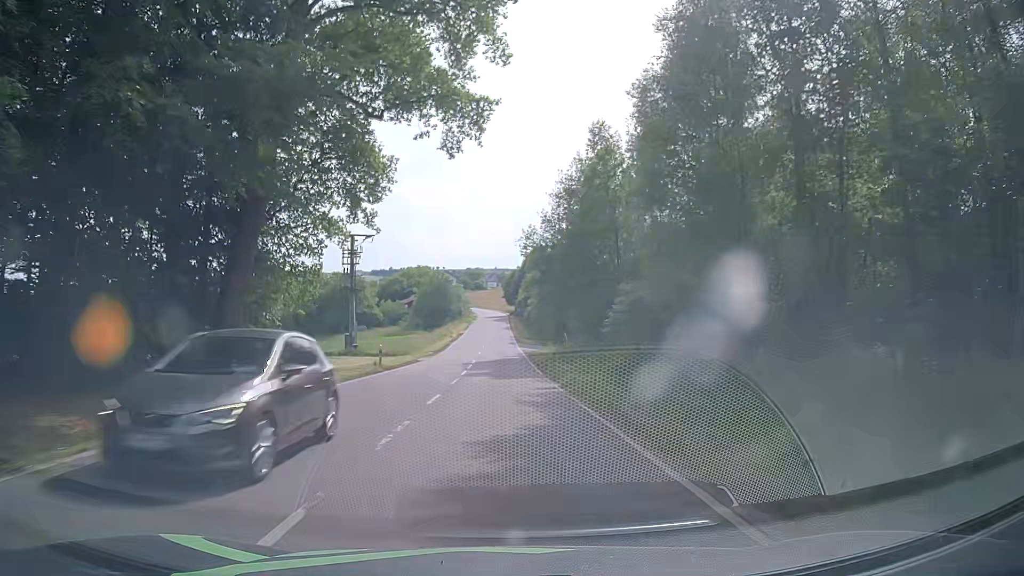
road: tertiary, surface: asphalt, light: Day
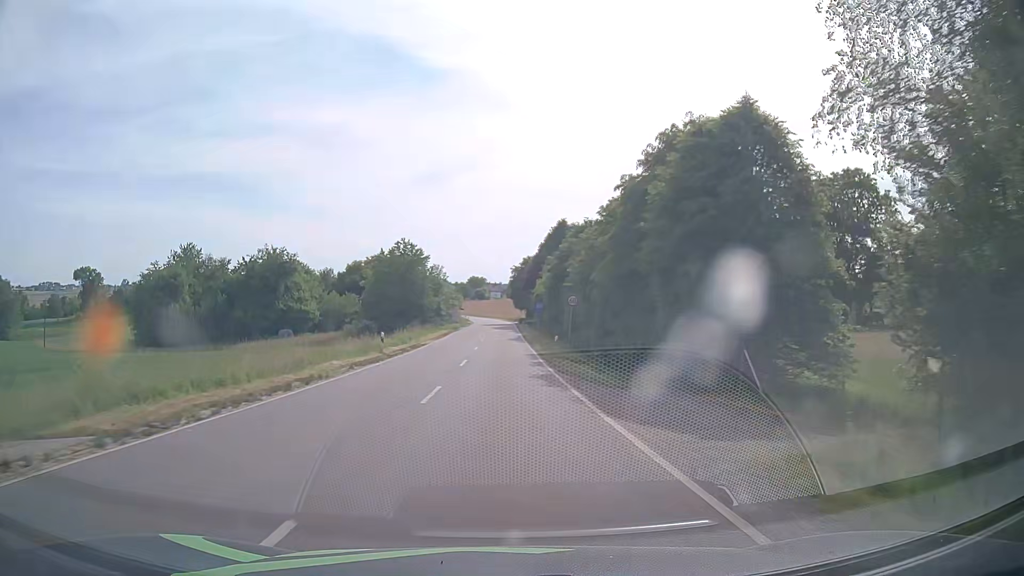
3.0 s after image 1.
(-0.3, +49.3) m; 0°
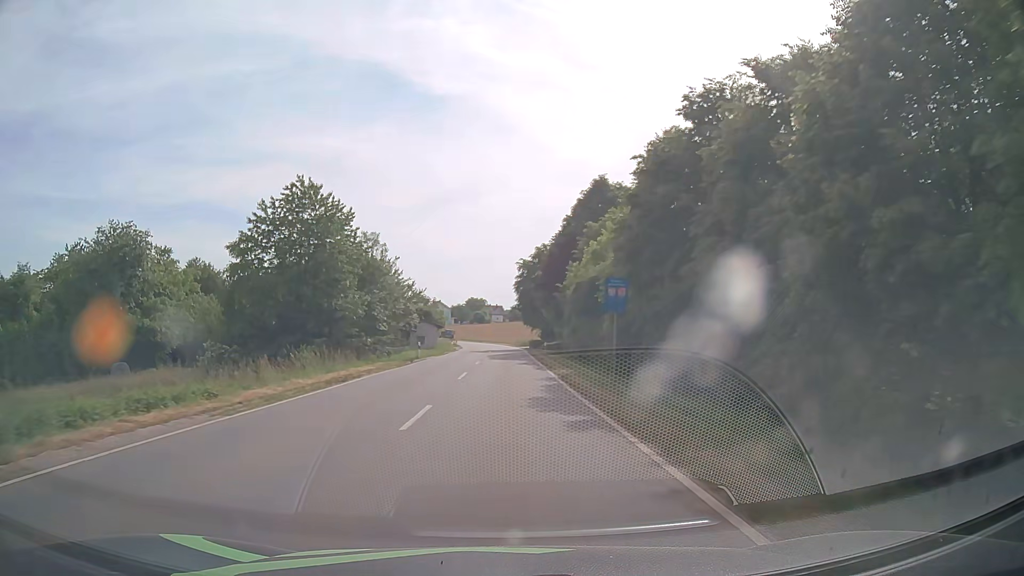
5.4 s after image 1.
(-0.3, +39.0) m; -1°
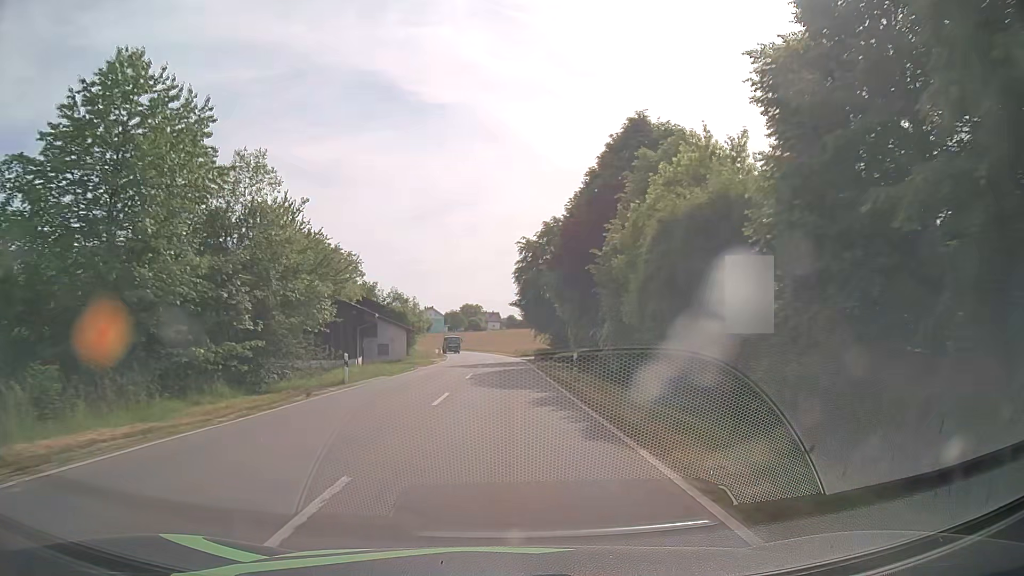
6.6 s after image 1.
(+0.1, +19.2) m; 0°
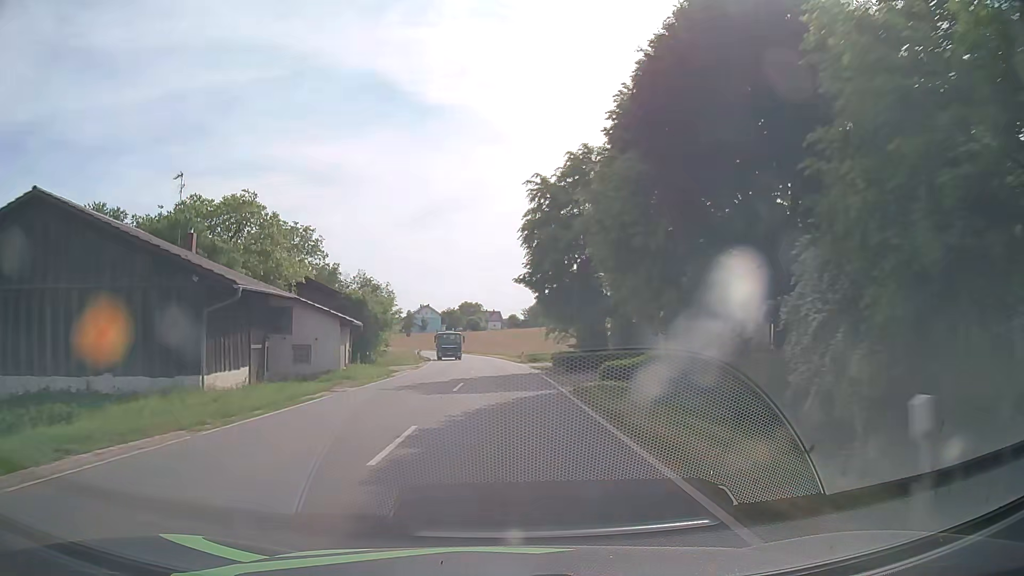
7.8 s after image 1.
(-0.1, +19.4) m; 0°
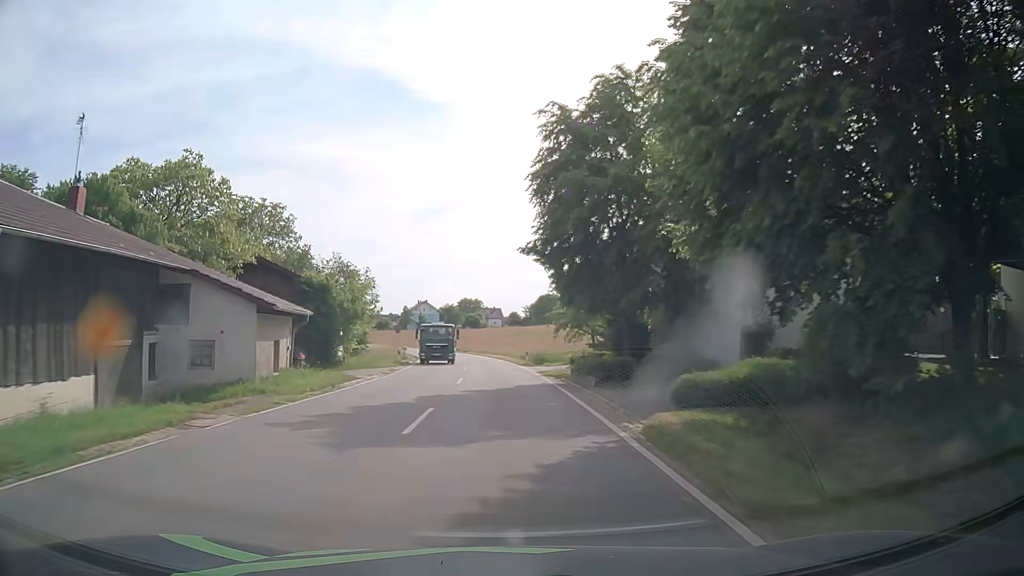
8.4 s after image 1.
(0.0, +9.8) m; 0°
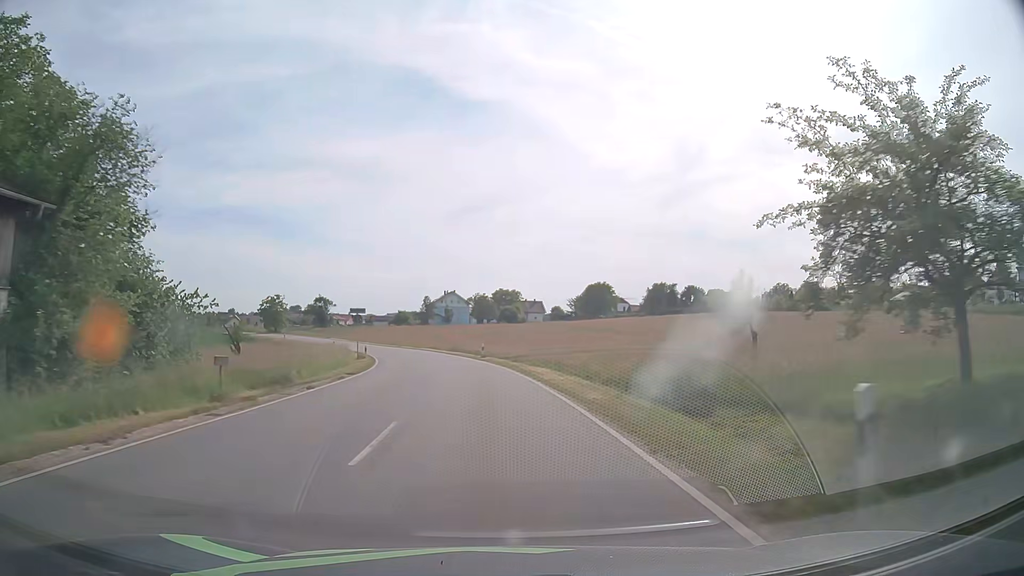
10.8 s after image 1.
(-0.6, +38.6) m; -3°
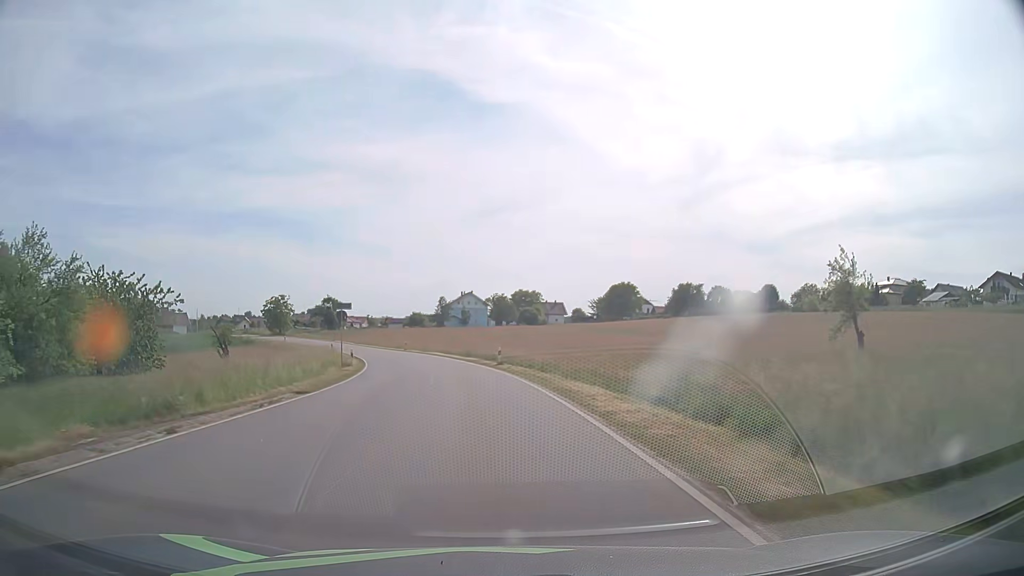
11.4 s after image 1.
(-0.1, +9.3) m; -2°
(0, +10) (-1, +20) (-2, +30) (-3, +40) (-6, +50) (-8, +59) (-12, +69) (-15, +78) (-20, +87) (-25, +96) m
